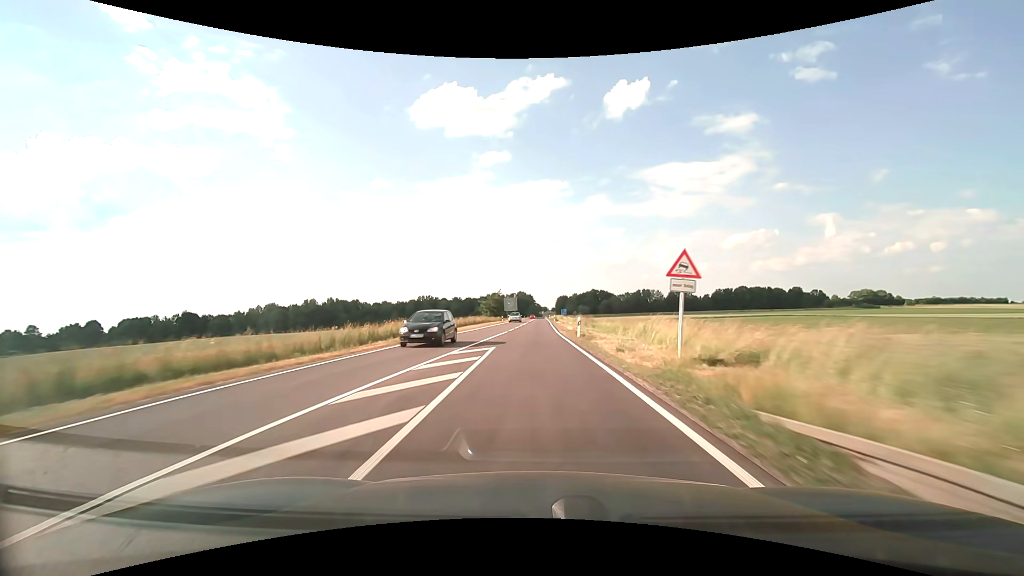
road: secondary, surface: asphalt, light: Day
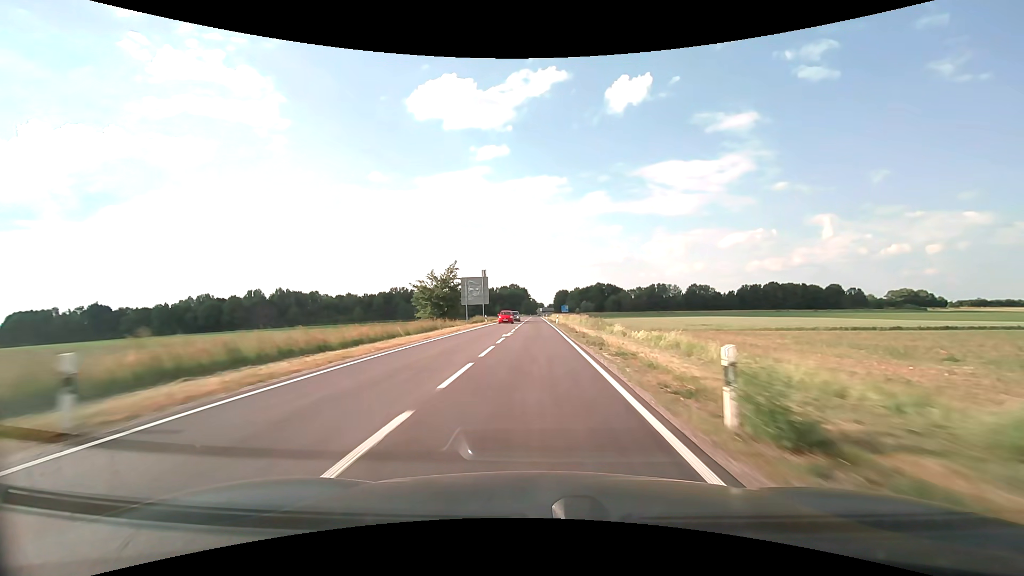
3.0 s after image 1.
(-0.1, +70.9) m; 0°
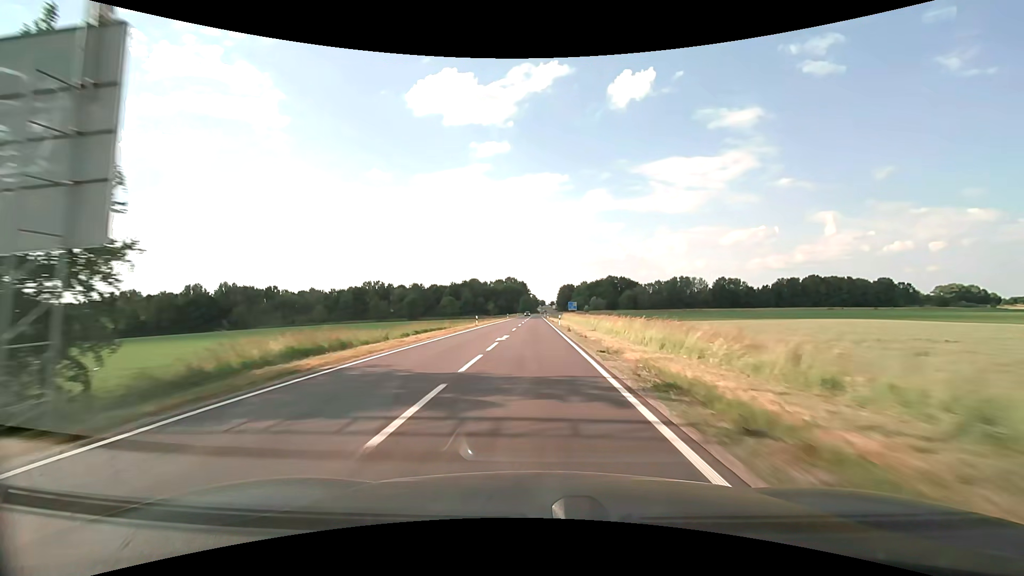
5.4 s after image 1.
(-0.1, +58.1) m; 0°
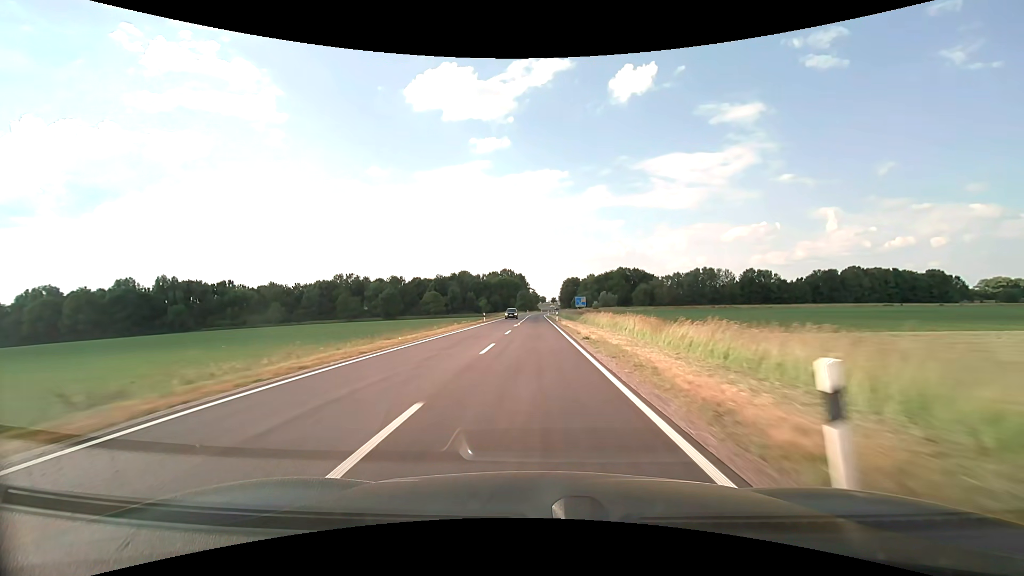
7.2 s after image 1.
(-0.1, +44.1) m; 0°
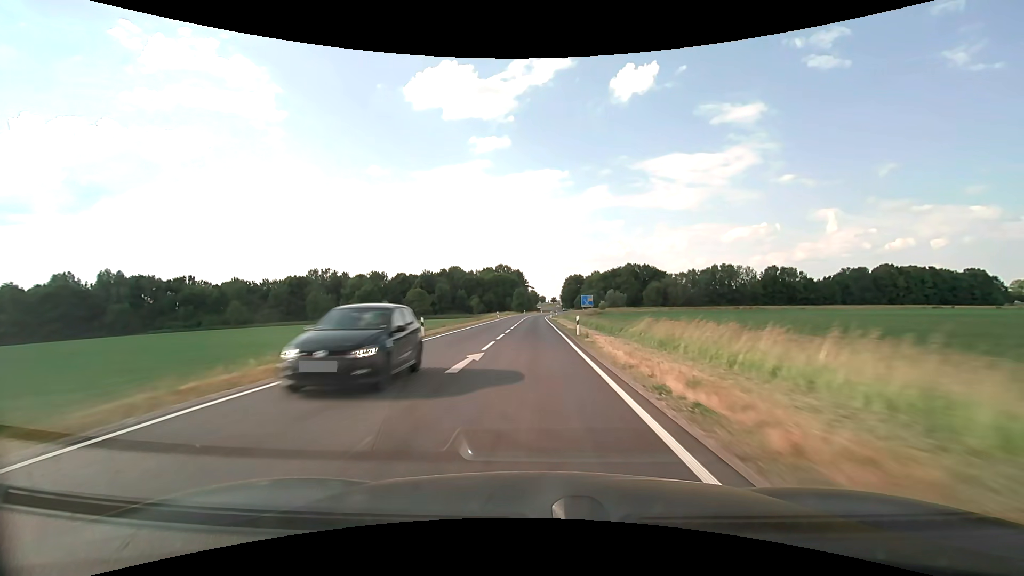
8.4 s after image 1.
(0.0, +28.6) m; 0°
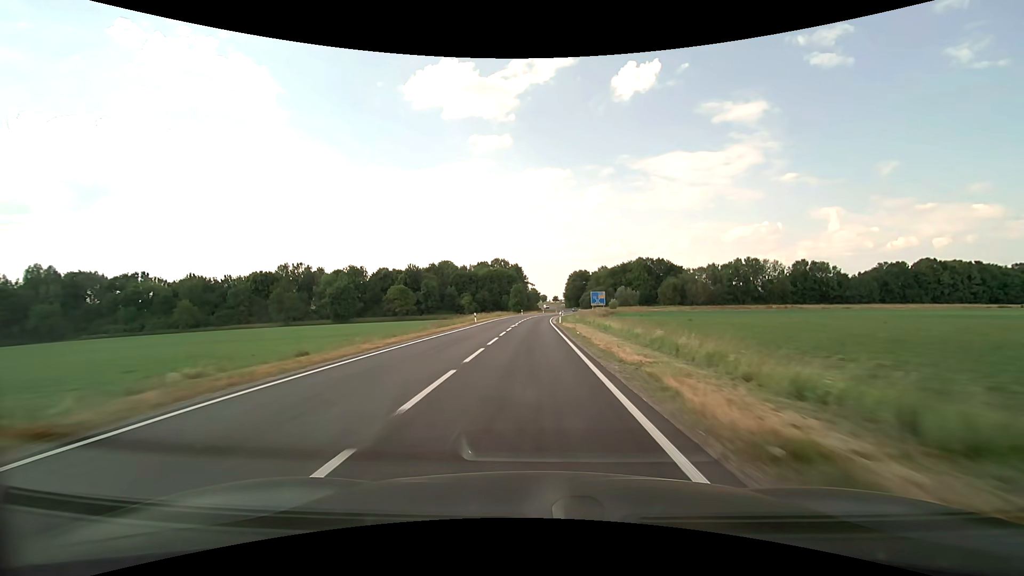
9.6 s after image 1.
(0.0, +27.8) m; 0°
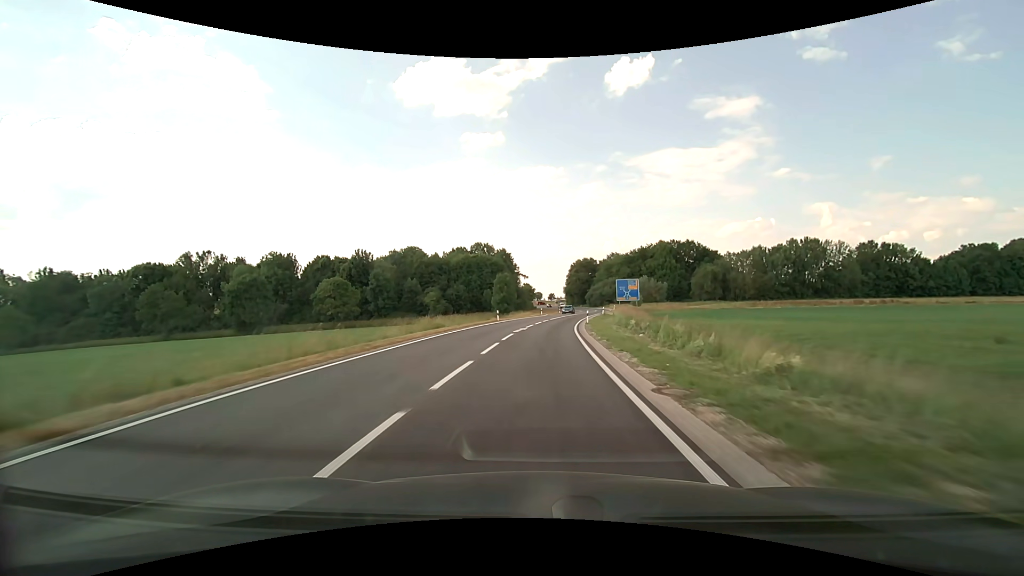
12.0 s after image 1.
(-0.1, +52.3) m; 0°
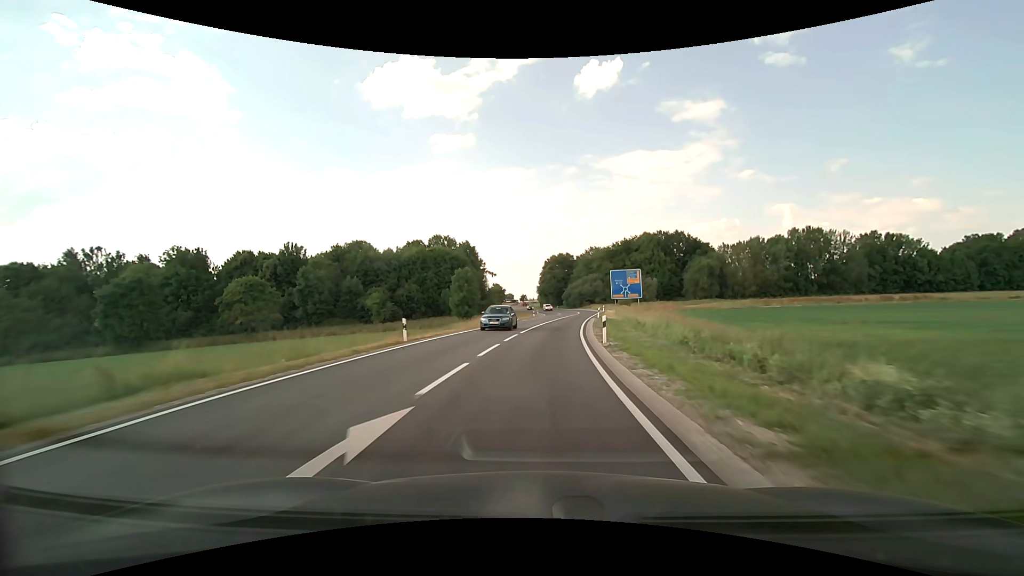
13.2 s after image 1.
(+0.5, +24.2) m; +3°
(0, +10) (+1, +20) (+1, +30) (+2, +40) (+3, +50) (+5, +60) (+6, +70) (+8, +80) (+9, +89) (+10, +99) m
